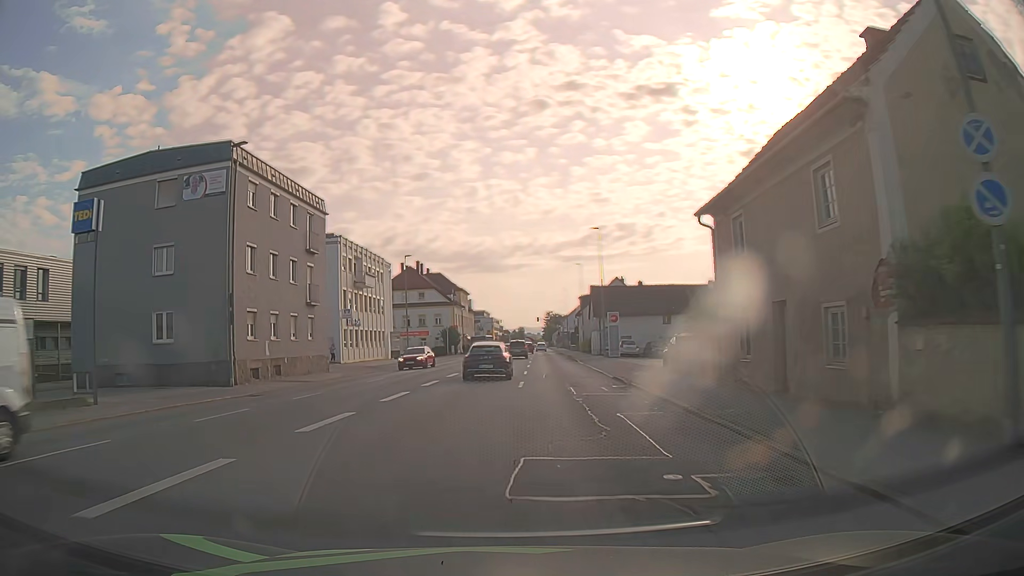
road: tertiary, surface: asphalt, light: Day
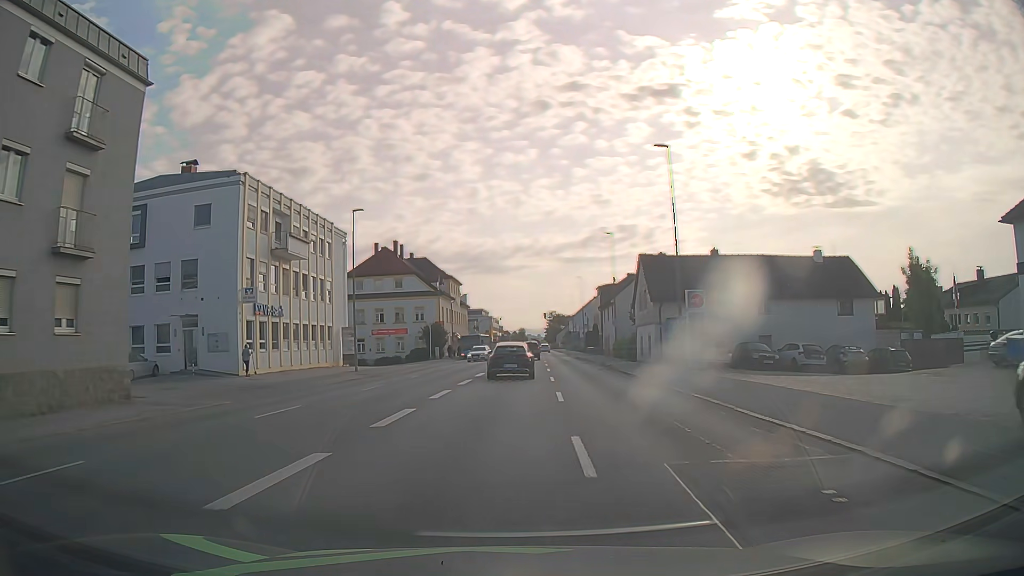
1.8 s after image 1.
(-0.2, +23.4) m; -1°
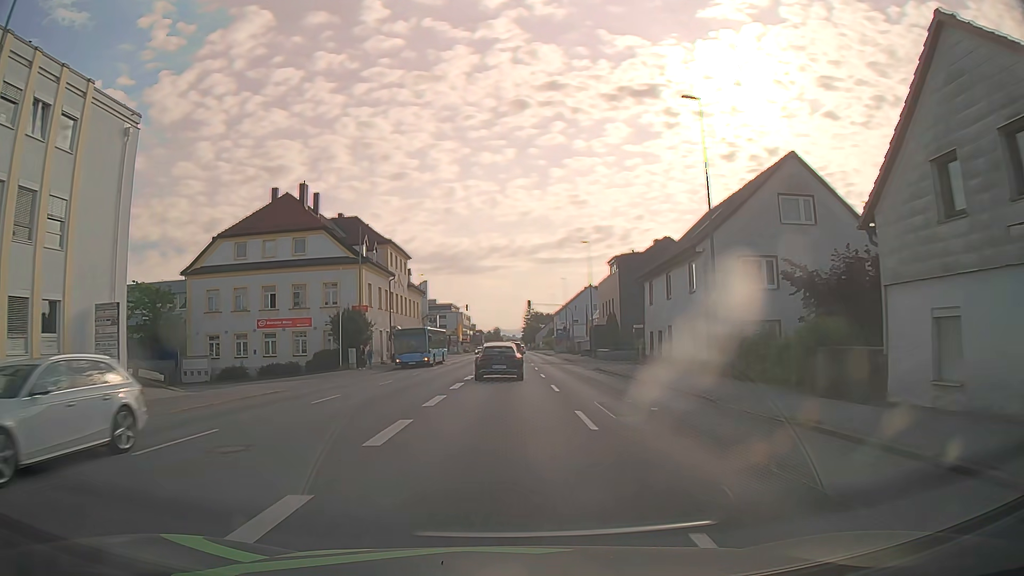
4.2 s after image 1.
(+1.0, +32.4) m; +3°
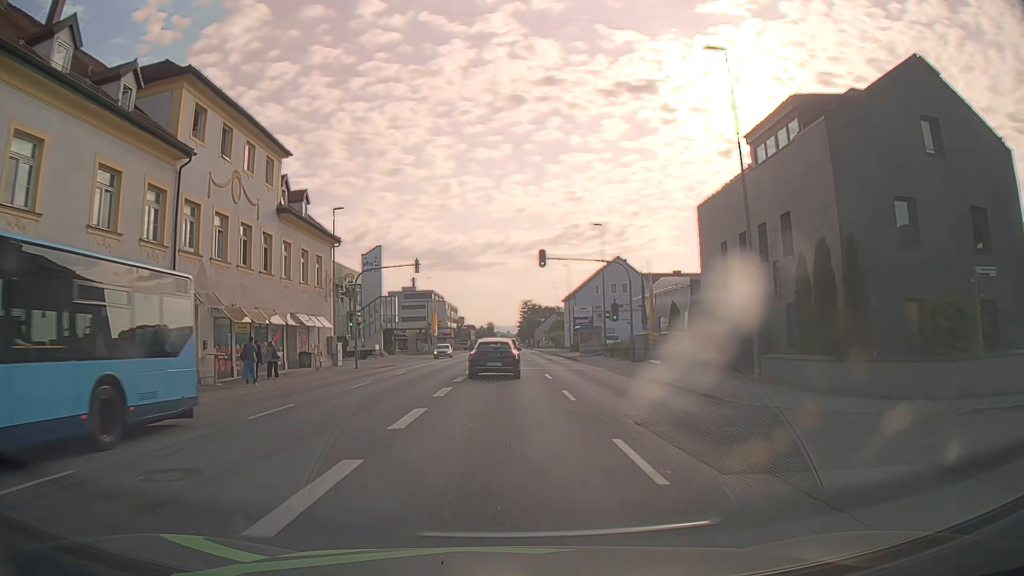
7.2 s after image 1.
(+0.3, +40.3) m; 0°
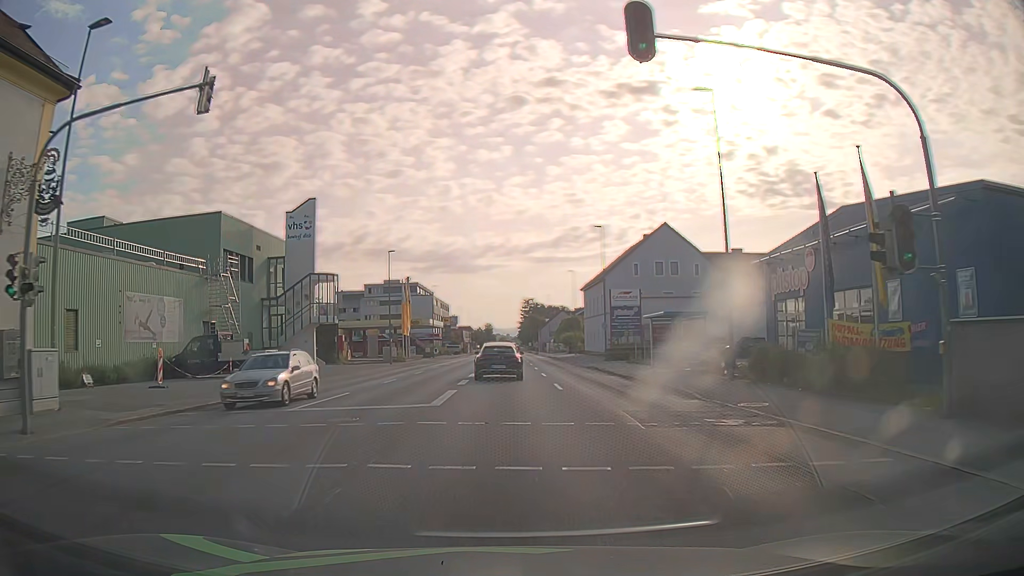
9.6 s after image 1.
(+0.1, +29.3) m; 0°
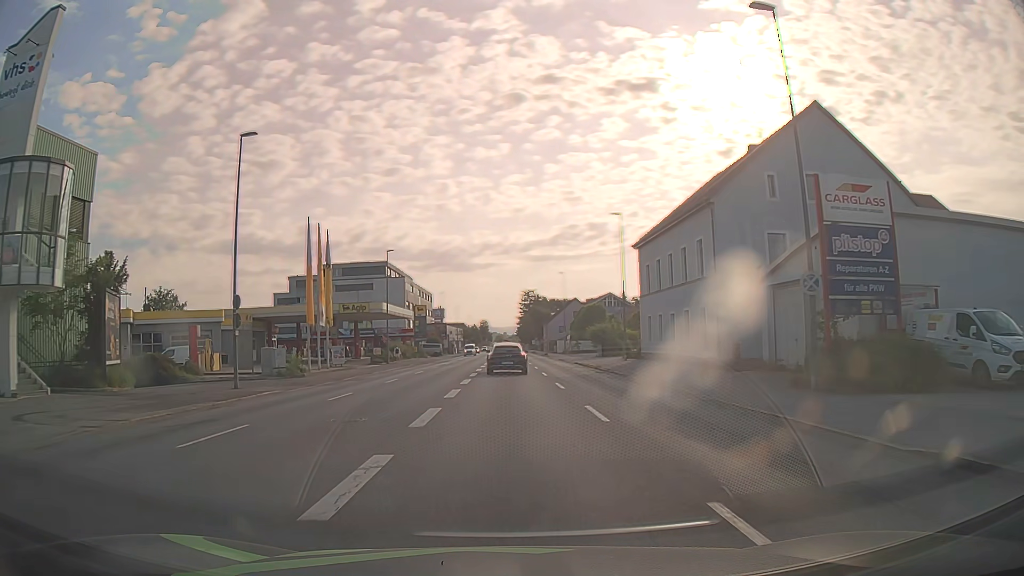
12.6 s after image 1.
(+0.1, +36.0) m; +1°
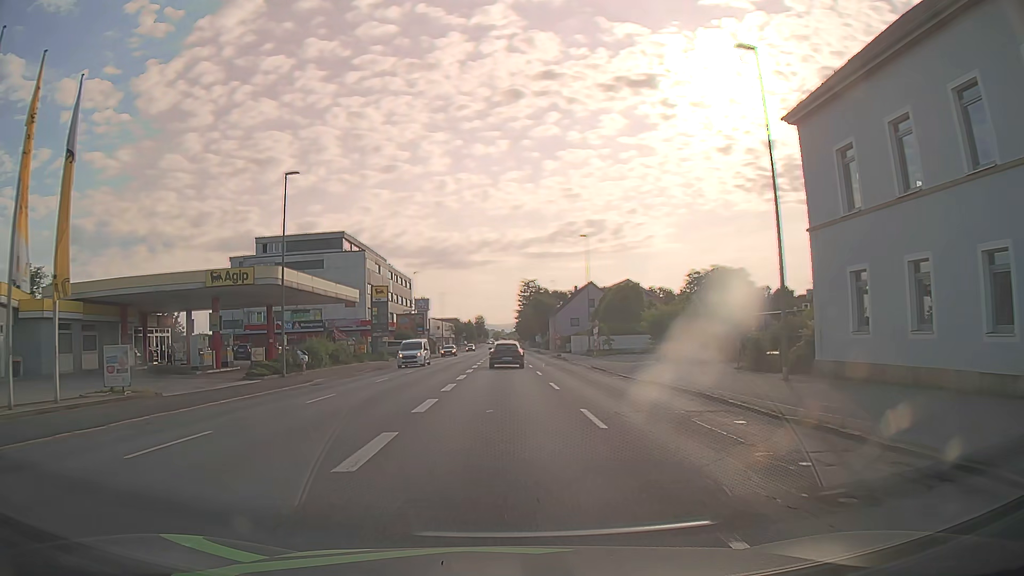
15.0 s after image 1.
(+0.1, +28.2) m; 0°
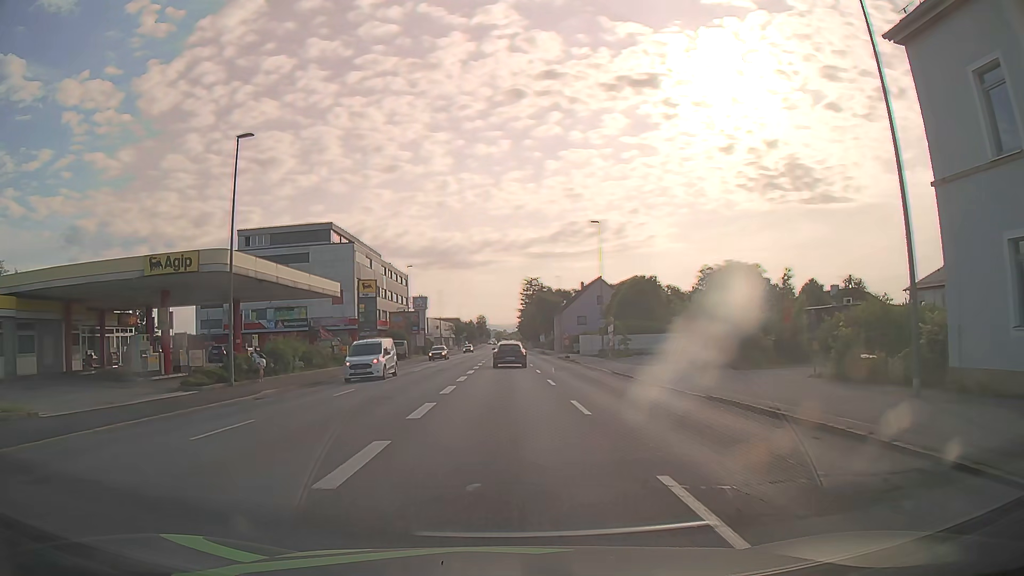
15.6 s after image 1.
(0.0, +6.8) m; 0°
(0, +10) (0, +20) (0, +30) (0, +40) (0, +50) (0, +60) (0, +70) (-1, +80) (0, +90) (0, +100) m
